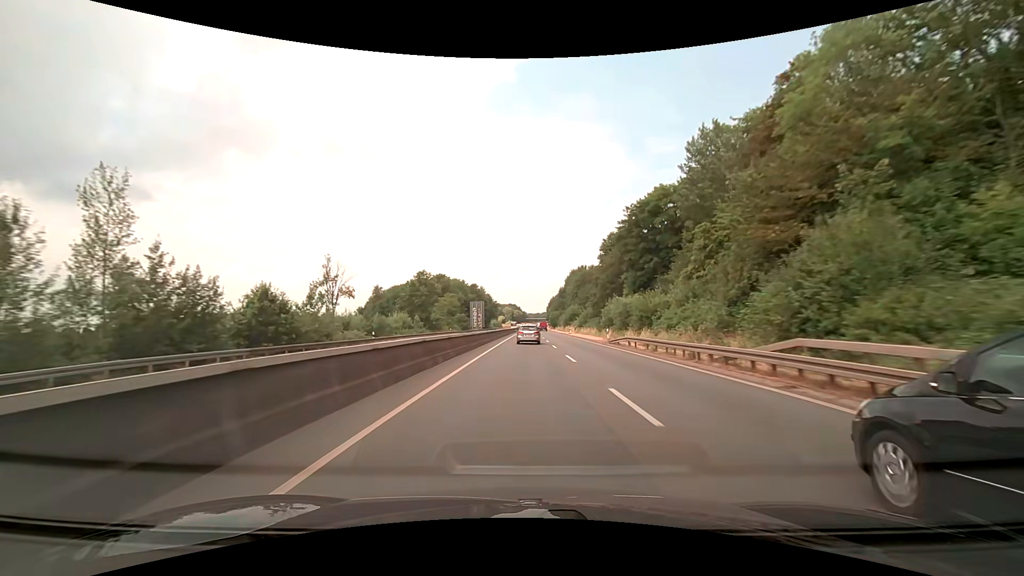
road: trunk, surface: asphalt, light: Day
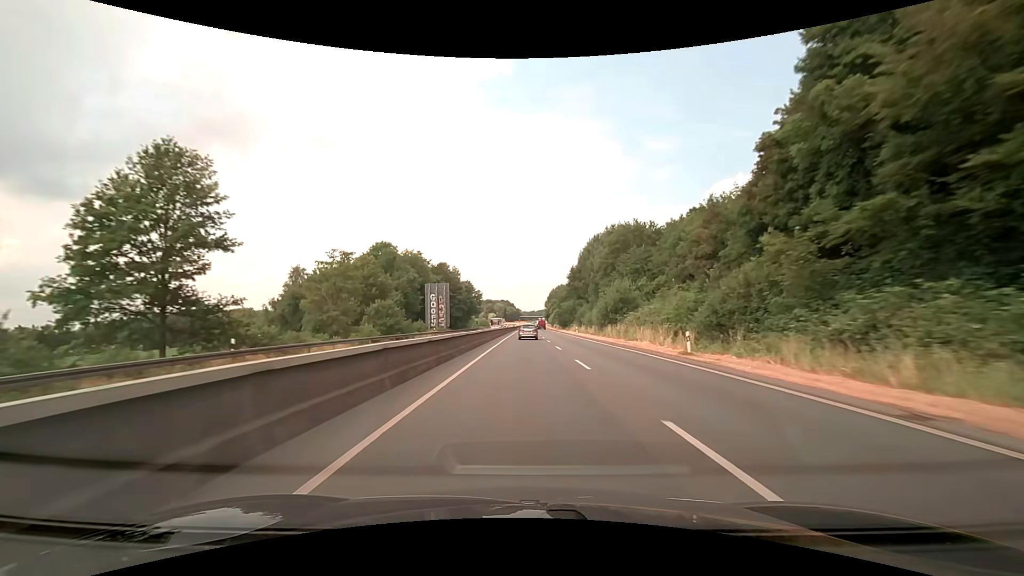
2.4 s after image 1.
(+0.8, +64.1) m; +1°
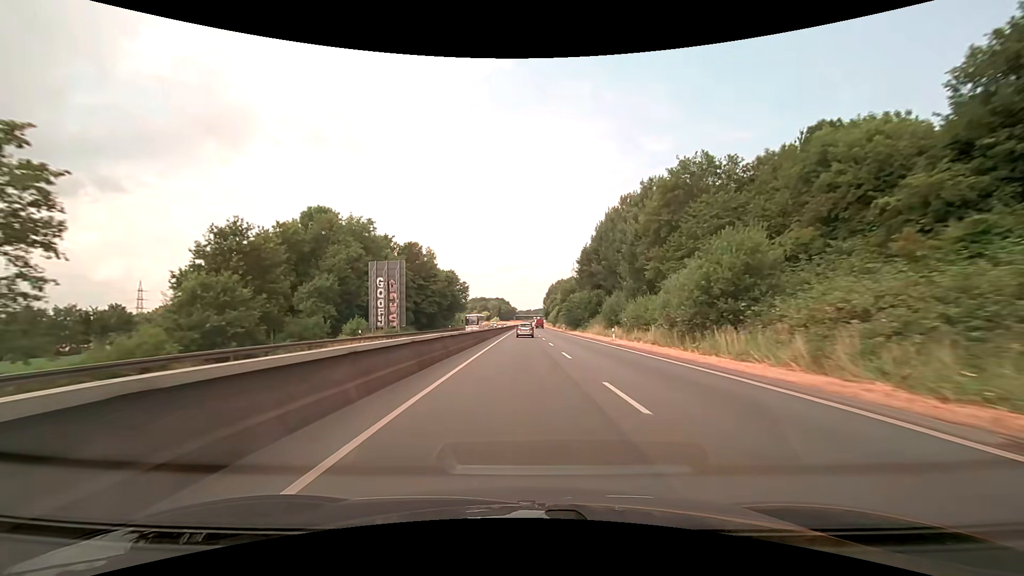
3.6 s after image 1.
(0.0, +31.8) m; 0°
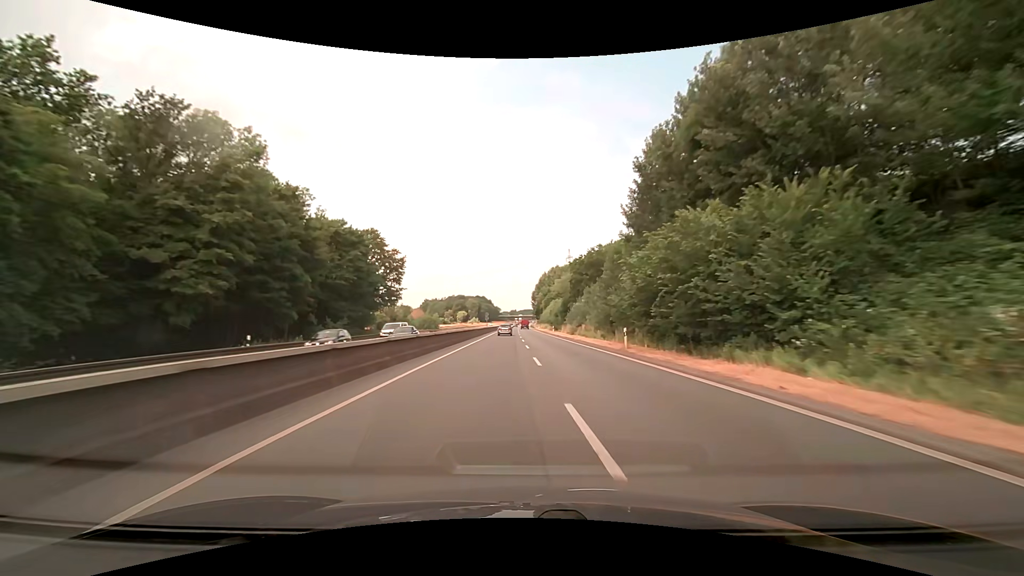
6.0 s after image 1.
(+0.9, +63.4) m; +2°
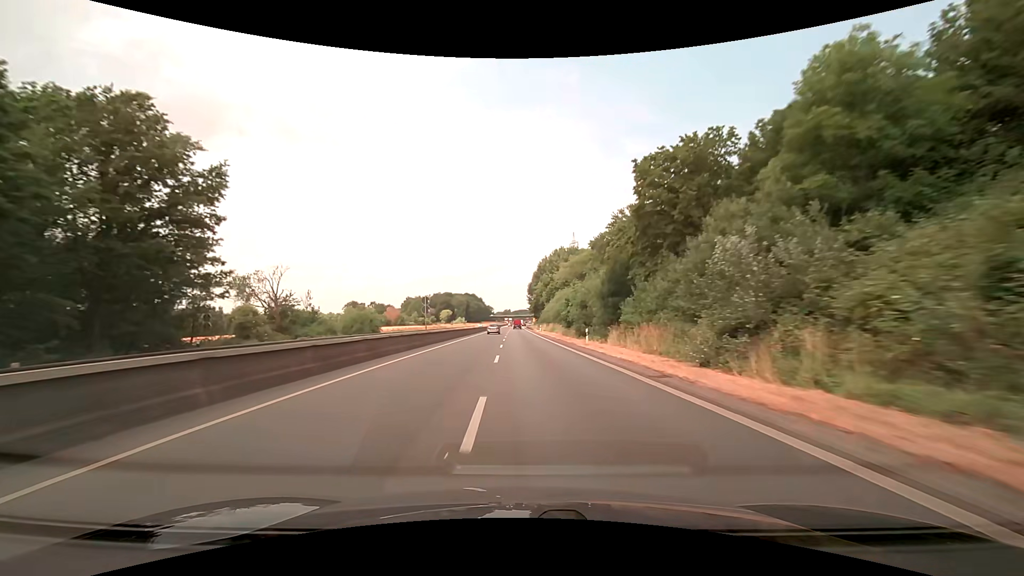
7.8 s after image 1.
(+0.4, +47.4) m; +1°
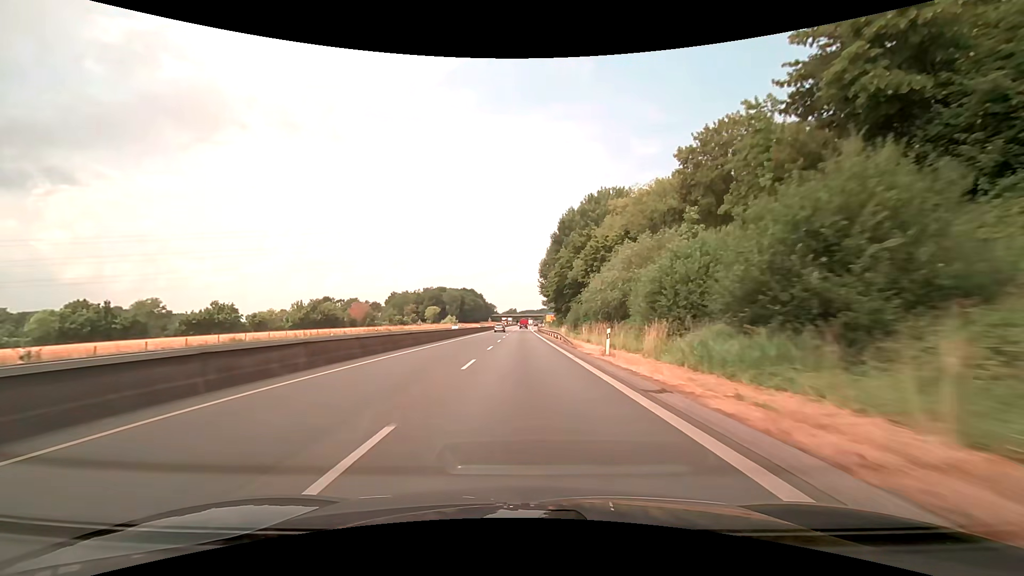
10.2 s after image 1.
(-0.8, +63.2) m; -1°
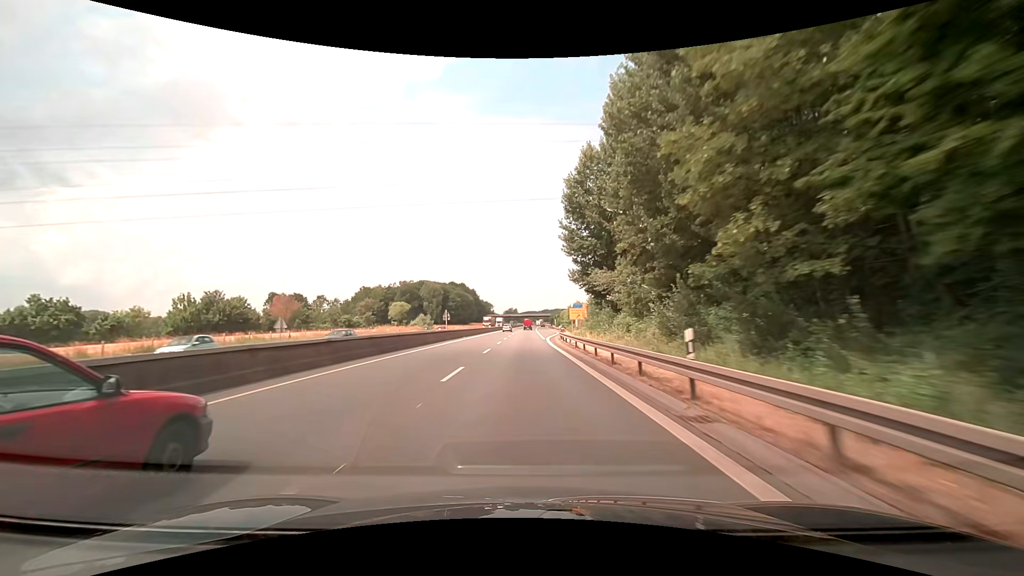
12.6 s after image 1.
(-0.2, +63.1) m; 0°
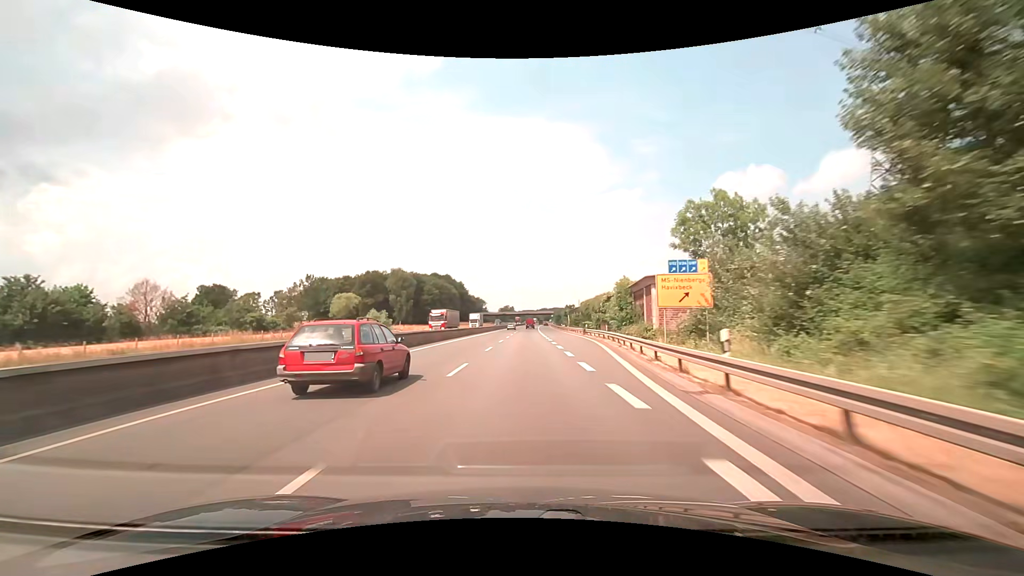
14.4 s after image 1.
(+0.4, +47.4) m; 0°
(0, +10) (0, +20) (0, +30) (0, +40) (0, +50) (0, +60) (+1, +70) (+1, +80) (+1, +90) (+1, +100) m
